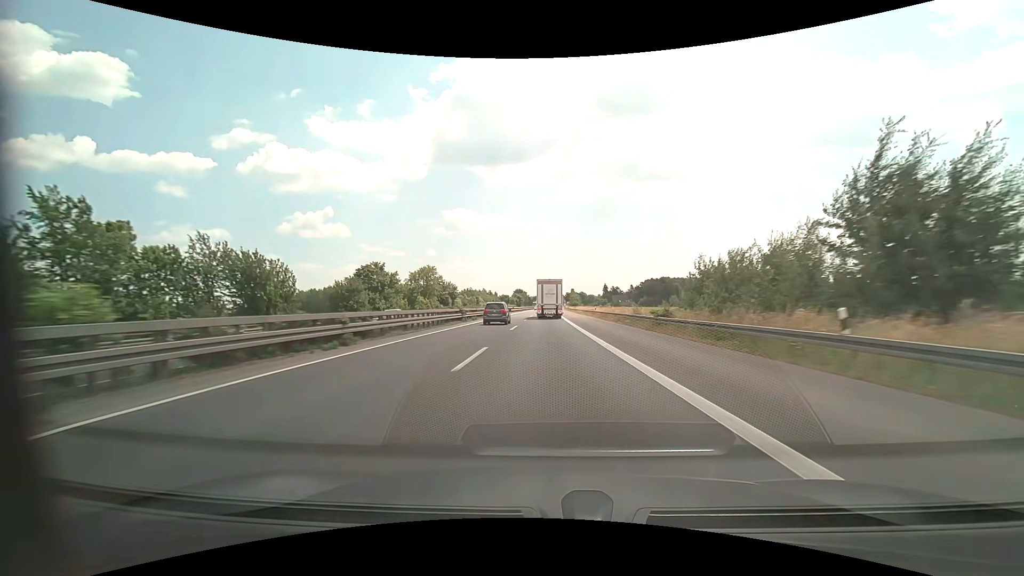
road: motorway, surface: asphalt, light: Day
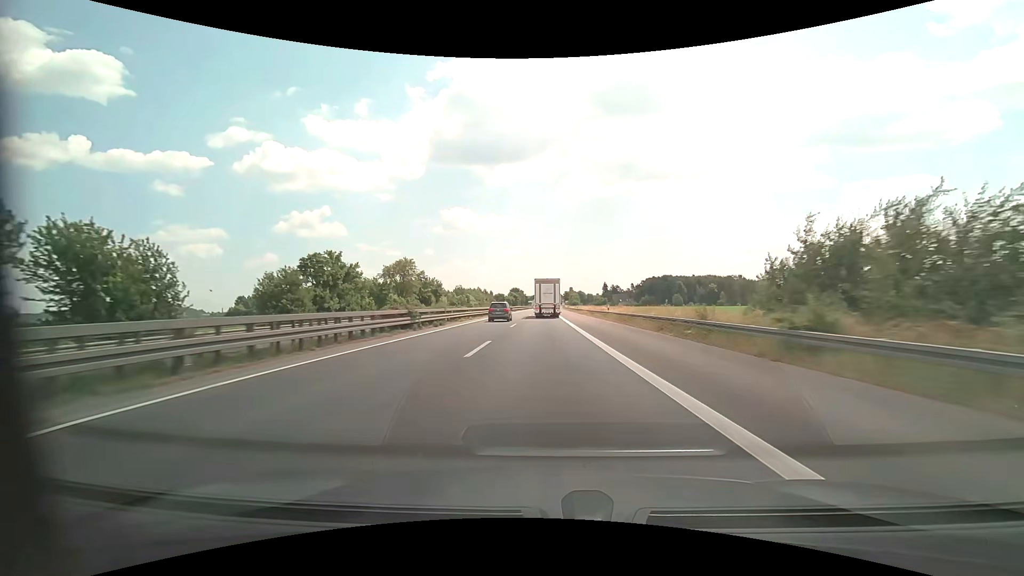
(0.0, +15.3) m; 0°
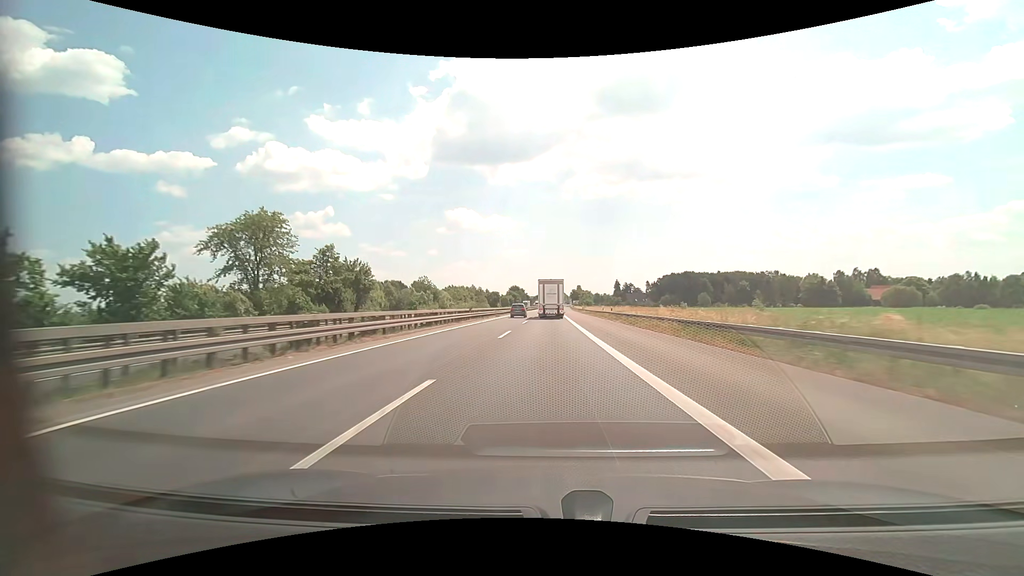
(0.0, +45.8) m; 0°
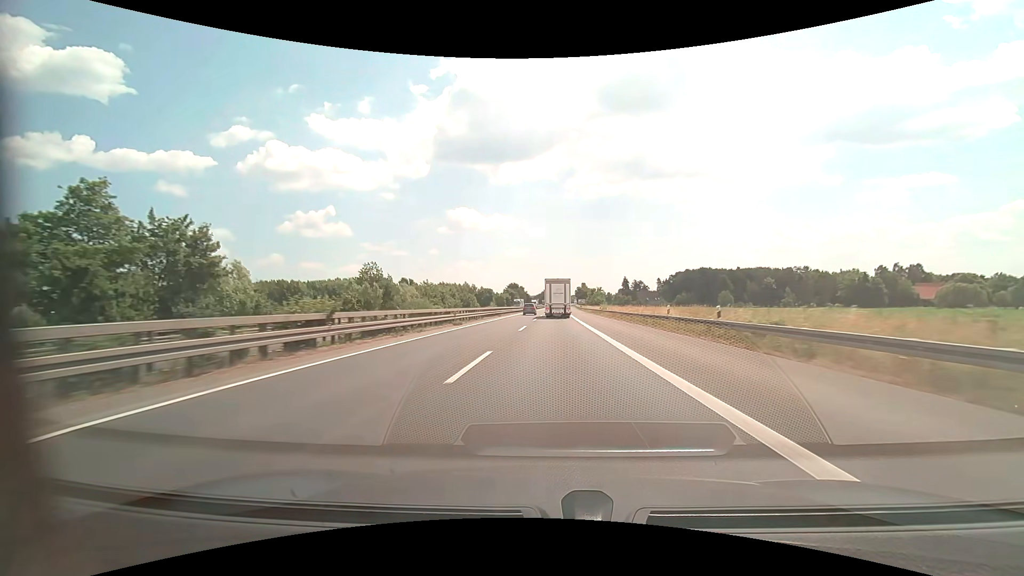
(-0.1, +30.6) m; 0°
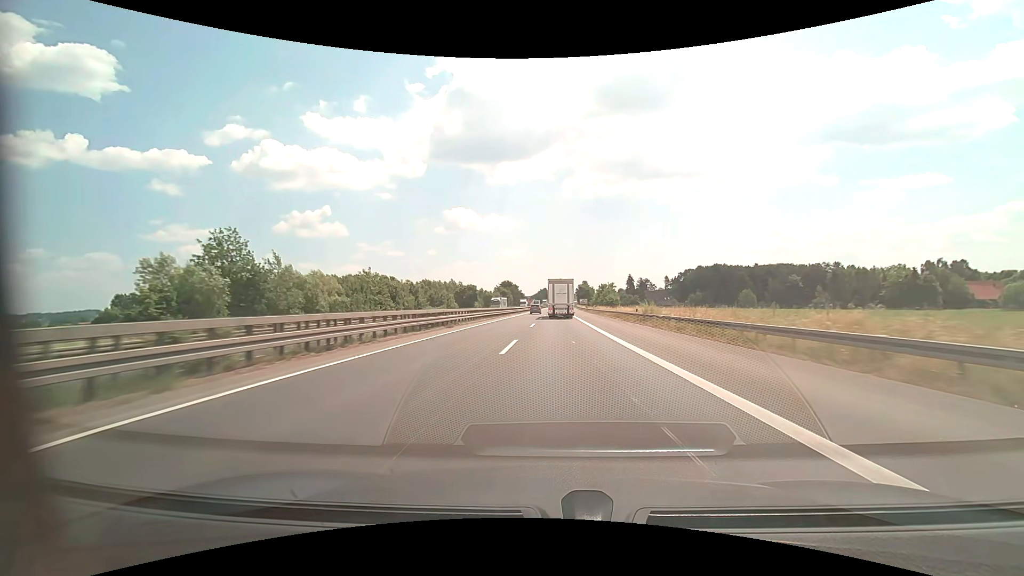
(+0.1, +30.7) m; 0°
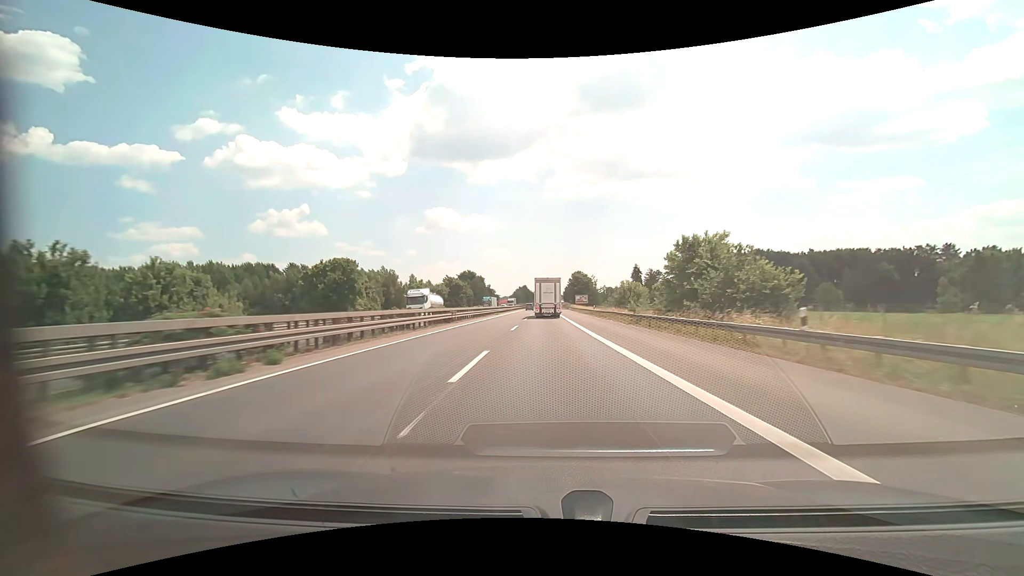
(+1.7, +77.1) m; +2°
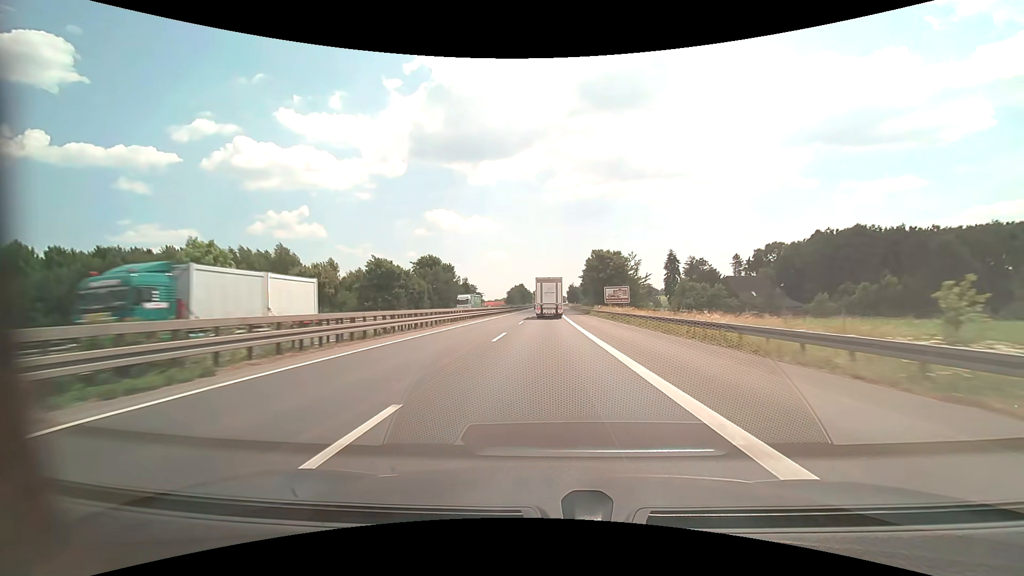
(+0.1, +62.1) m; 0°
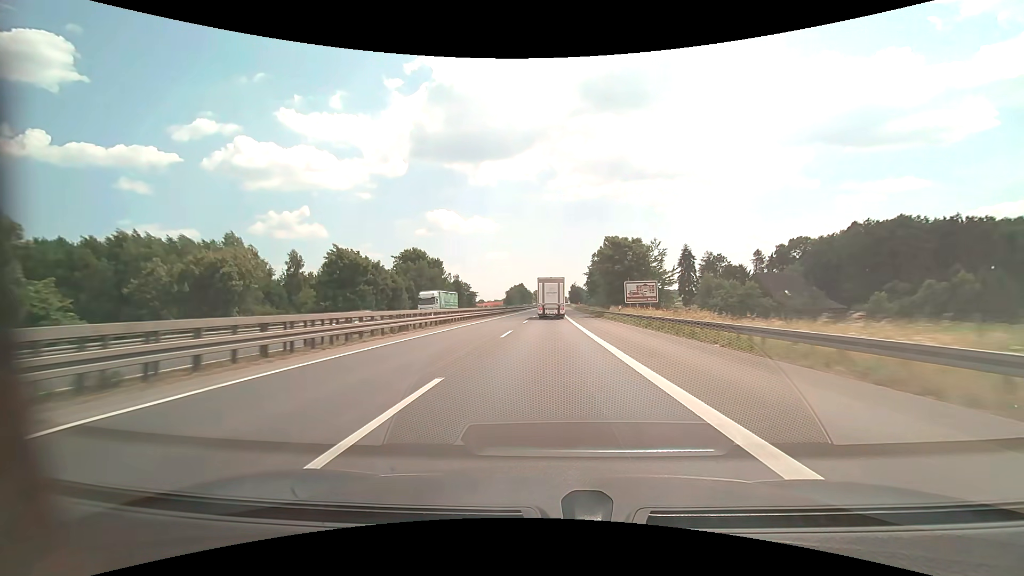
(0.0, +15.5) m; 0°
(0, +10) (0, +20) (0, +30) (0, +40) (0, +50) (0, +60) (0, +70) (0, +80) (0, +90) (+1, +100) m
